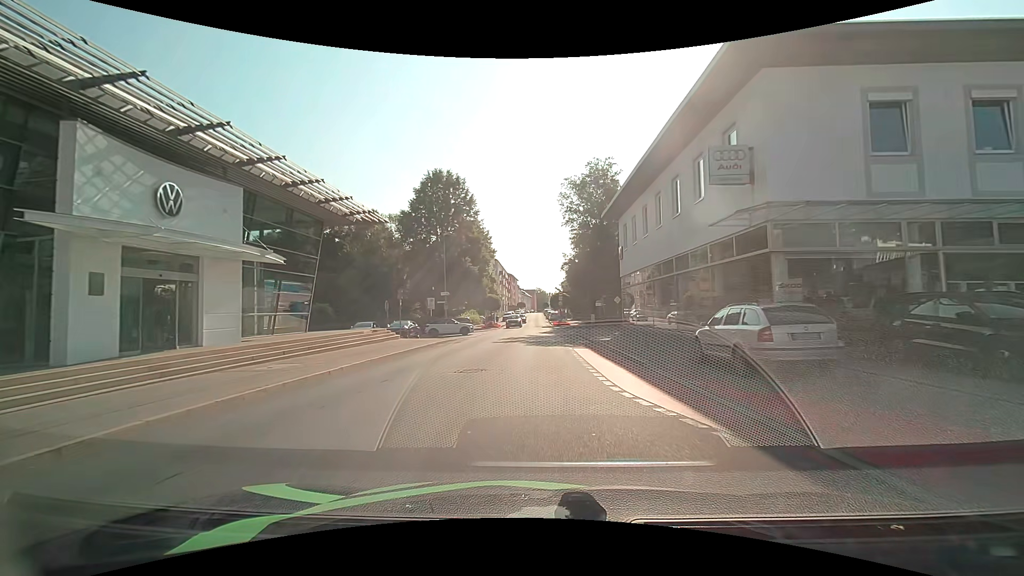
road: tertiary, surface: asphalt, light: Day
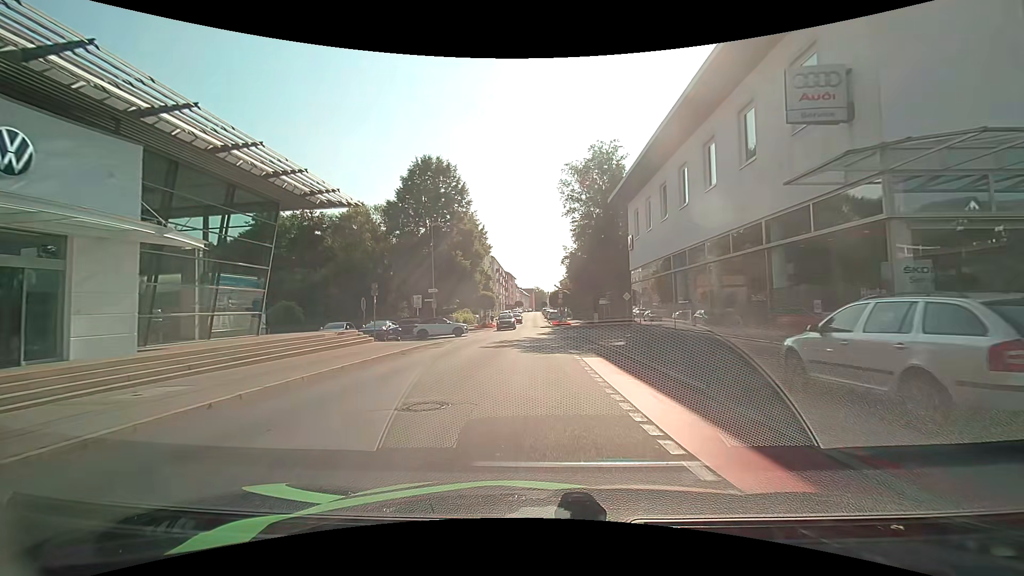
(0.0, +4.9) m; 0°
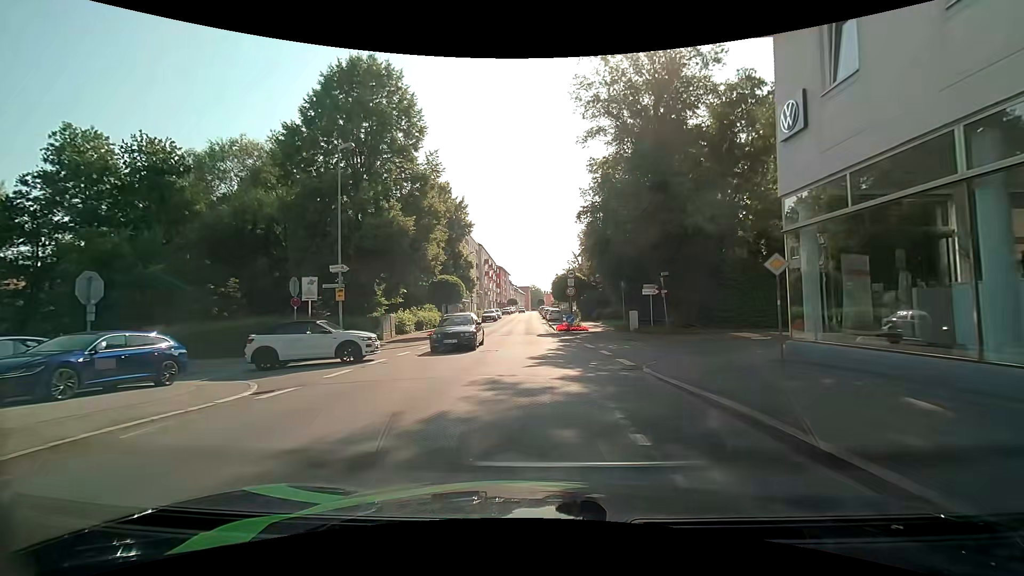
(+0.1, +21.3) m; +1°
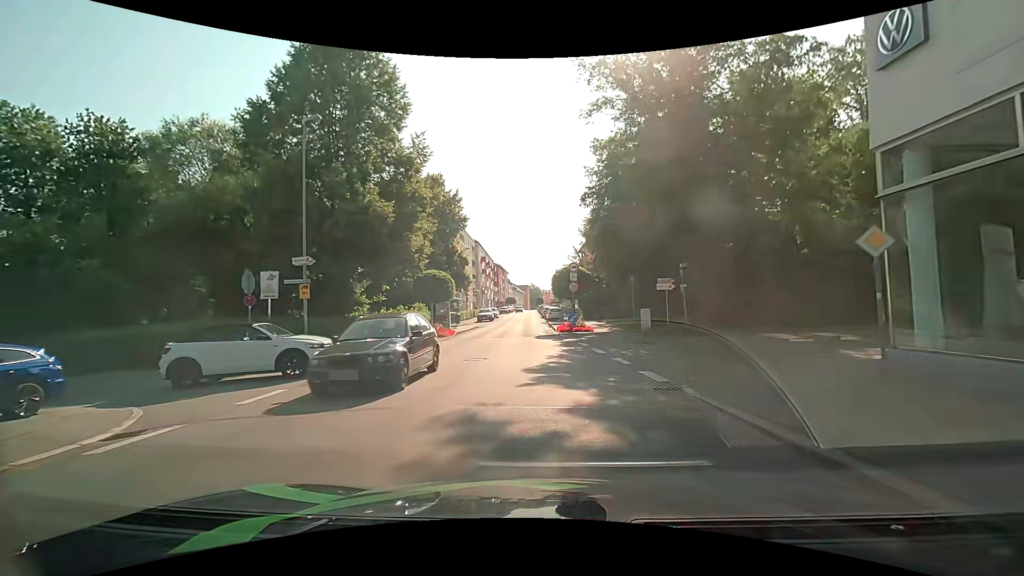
(0.0, +3.6) m; +1°
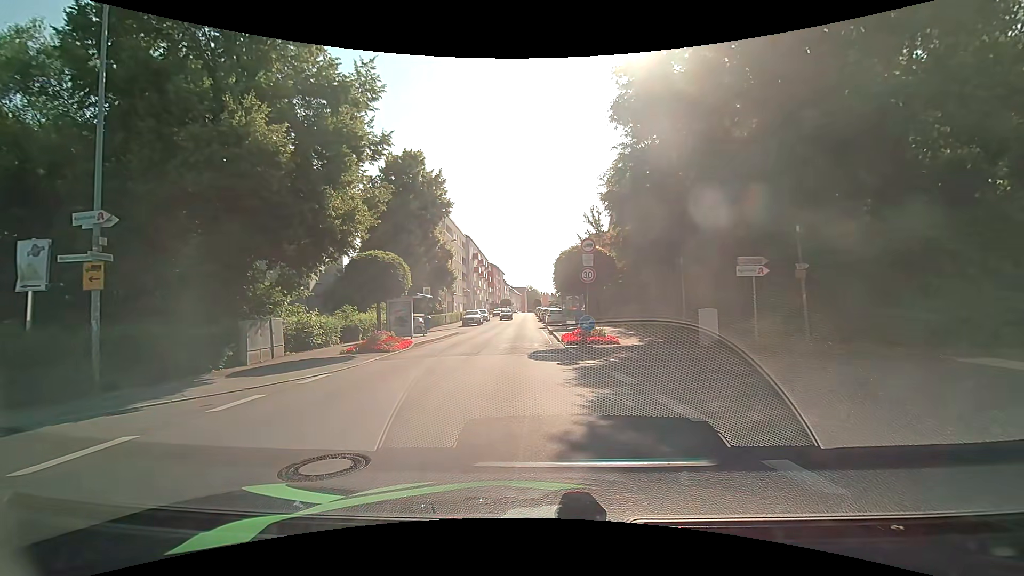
(-0.1, +9.4) m; 0°
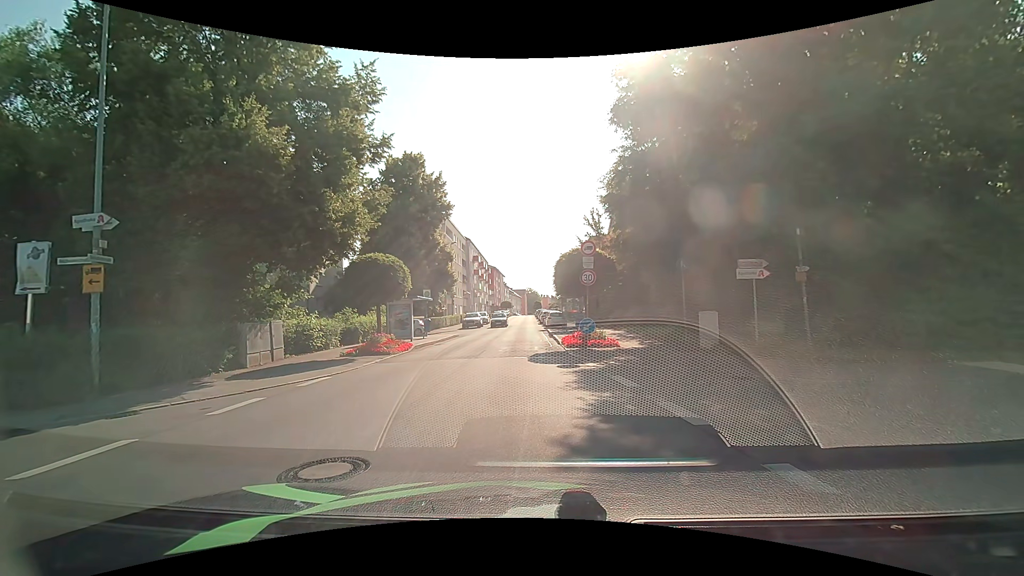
(0.0, +0.1) m; 0°
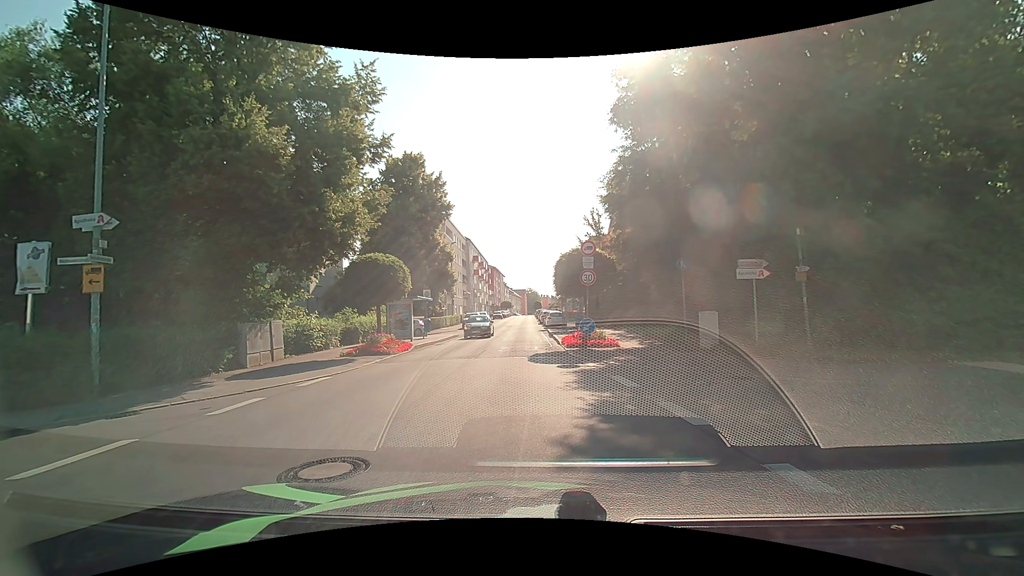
(0.0, 0.0) m; 0°
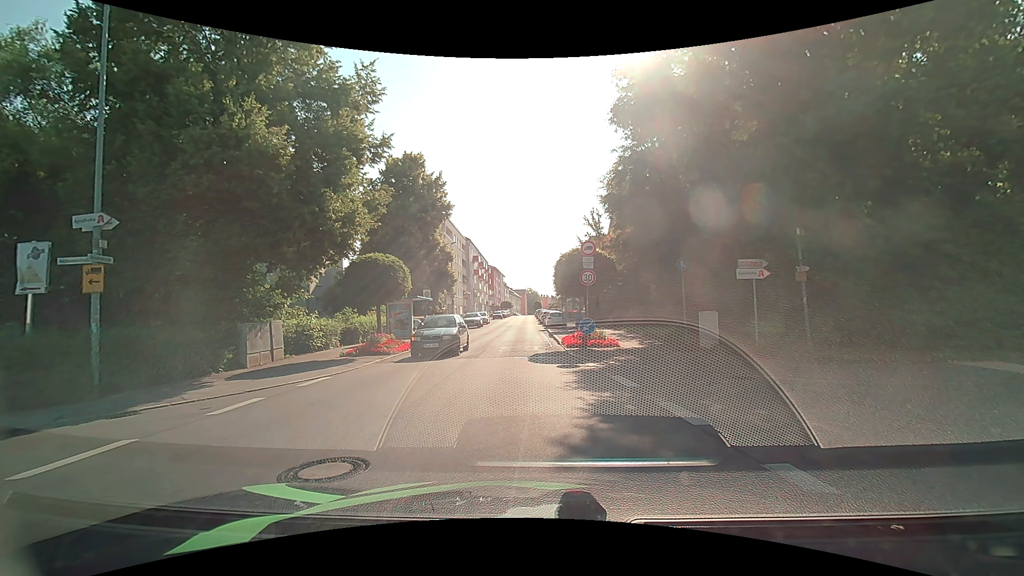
(0.0, 0.0) m; 0°
(-5, +8) (-15, +8) (-24, +7) (-34, +6) (-44, +4) (-54, +3) (-64, +2) (-74, 0) (-84, -1) (-94, -2) m
